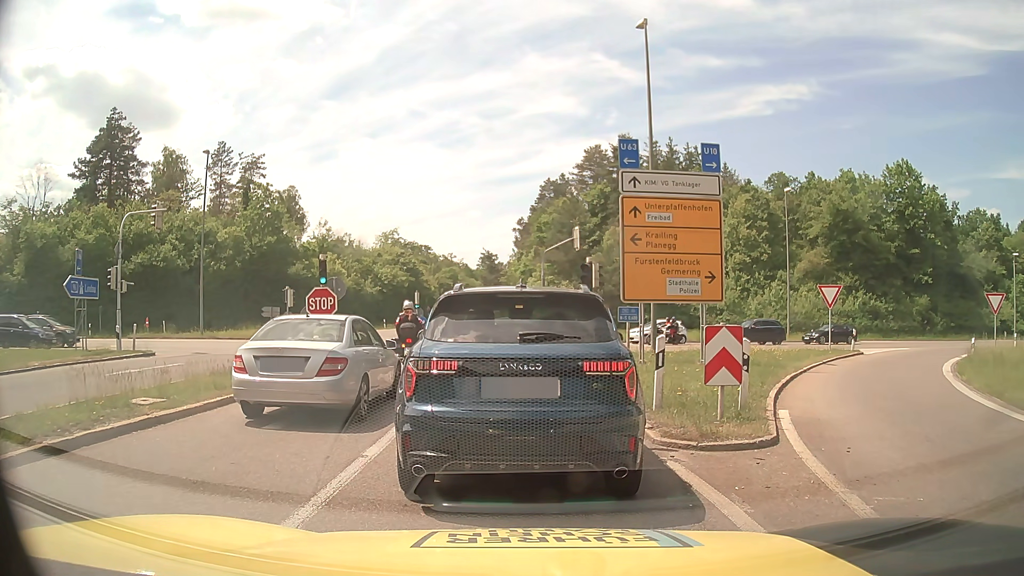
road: motorway_link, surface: asphalt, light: Day
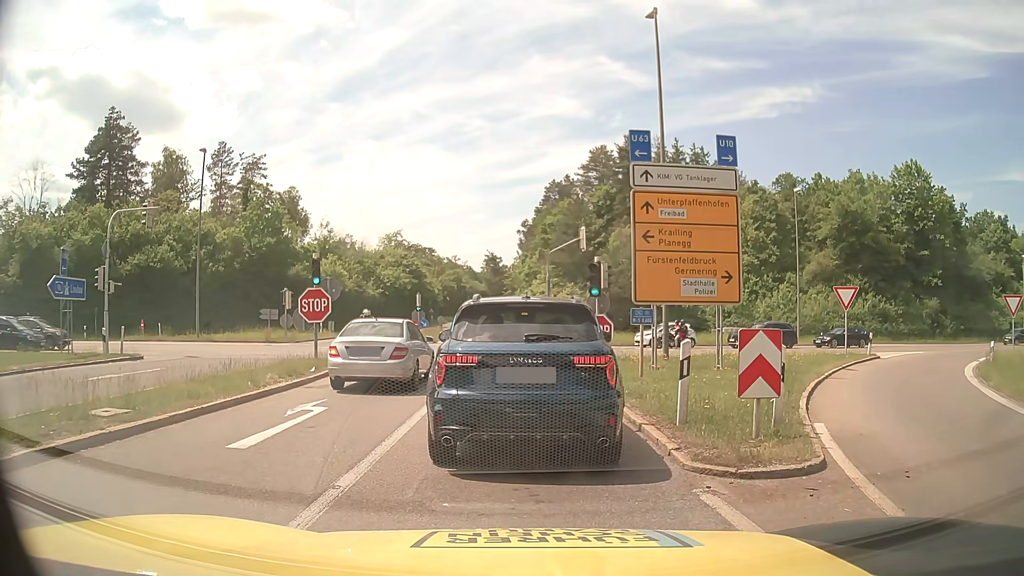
(0.0, +1.3) m; +1°
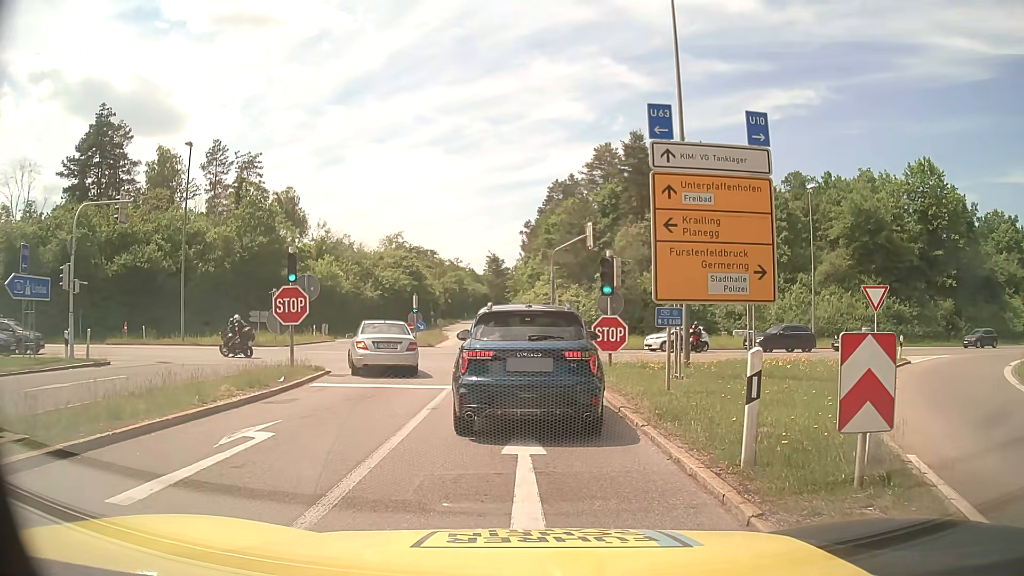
(0.0, +2.6) m; 0°
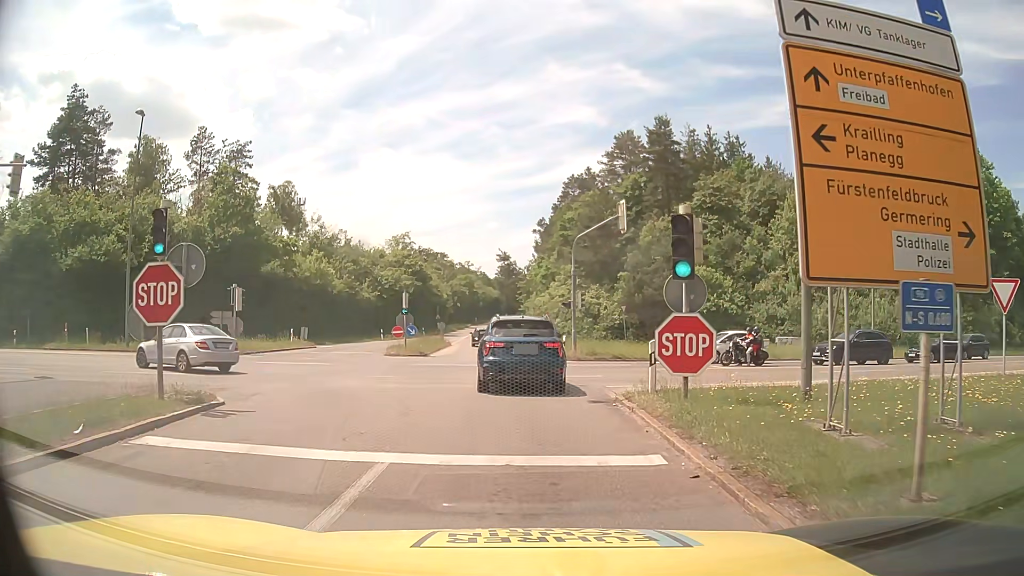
(-0.1, +8.2) m; -1°
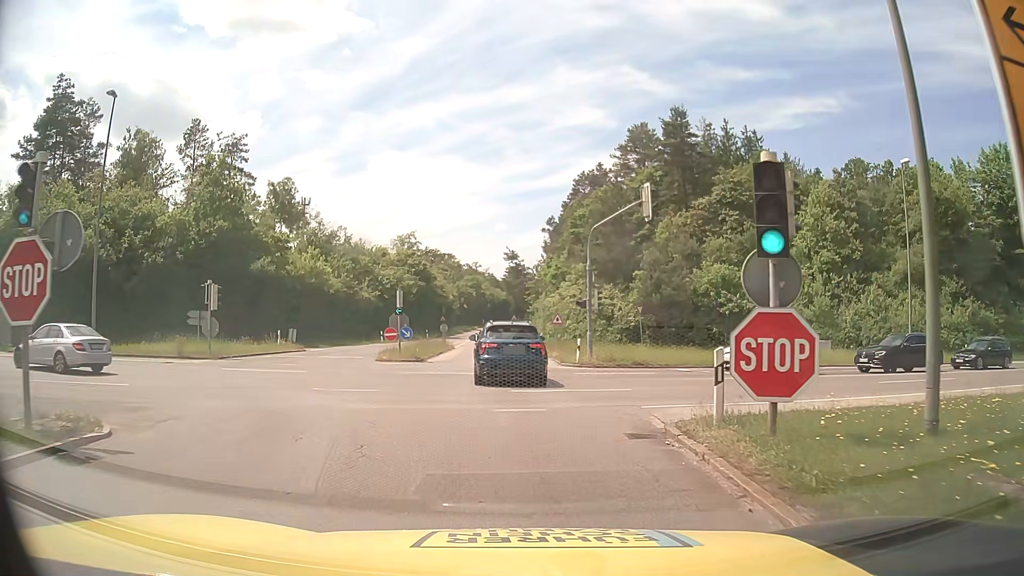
(0.0, +4.0) m; -1°
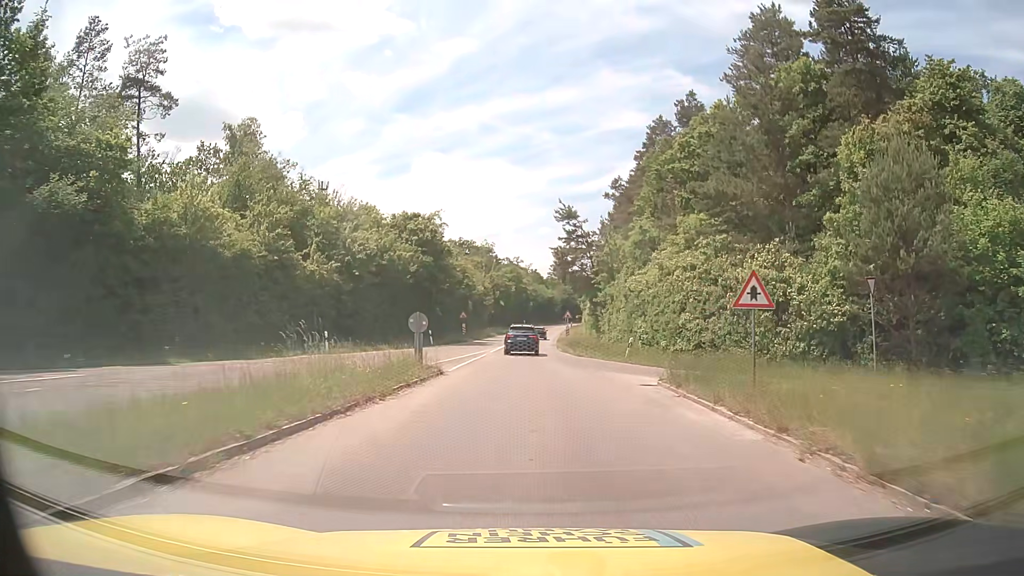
(-1.2, +30.5) m; -3°
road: tertiary
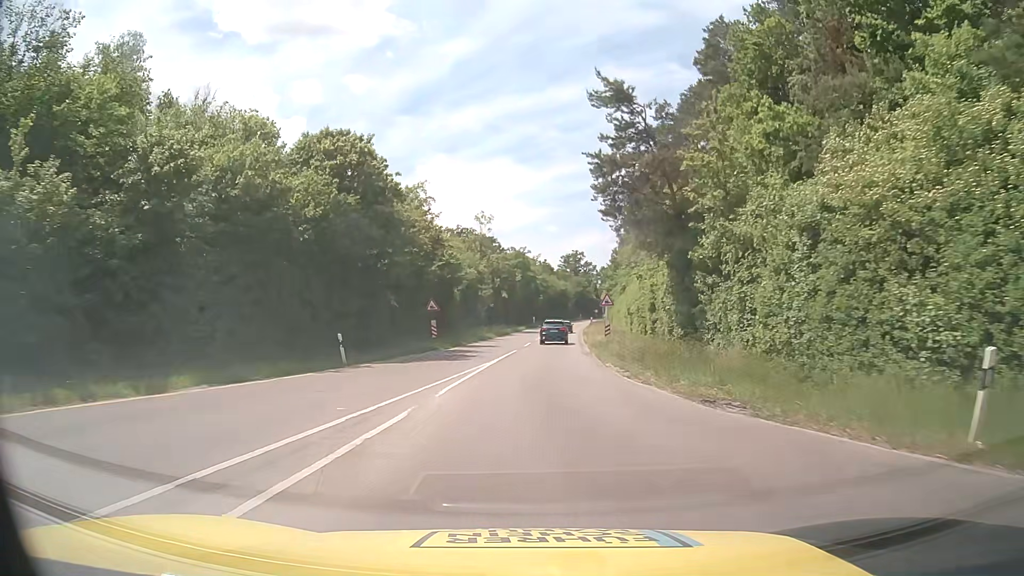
(0.0, +25.8) m; 0°
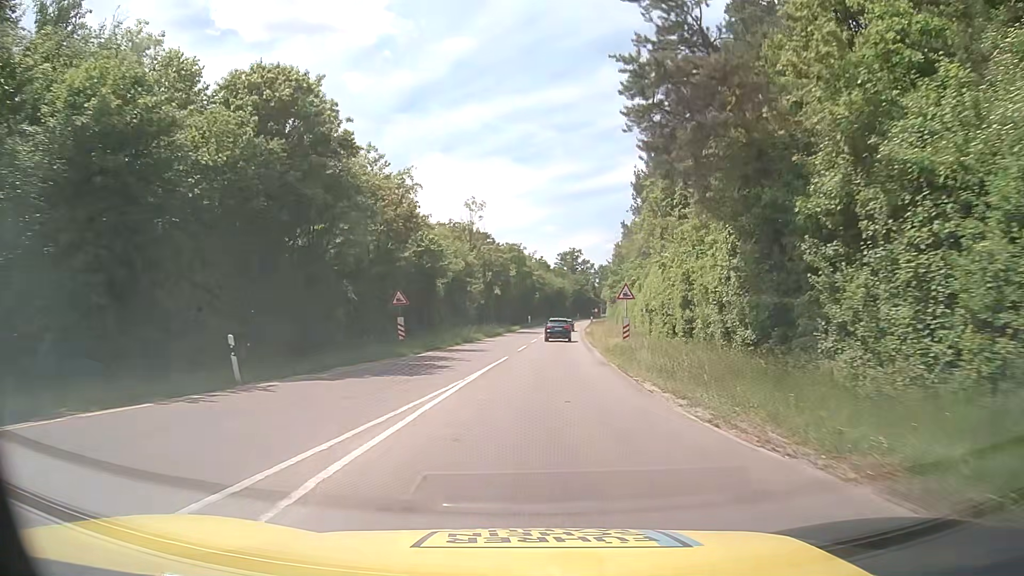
(0.0, +8.7) m; 0°
(0, +10) (0, +20) (+1, +30) (+2, +40) (+2, +50) (+3, +60) (+4, +70) (+5, +80) (+6, +90) (+7, +100) m
